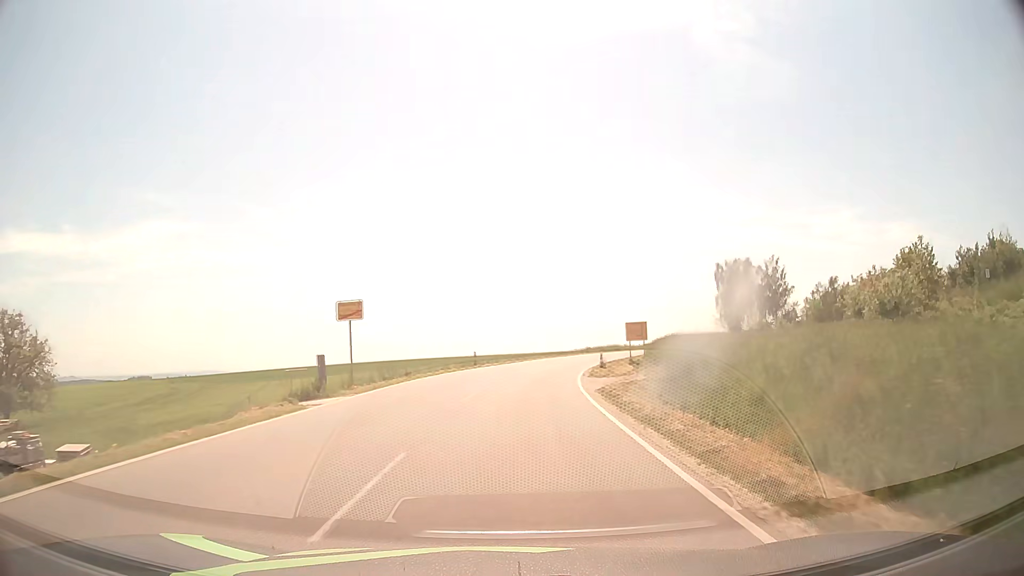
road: tertiary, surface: asphalt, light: Day
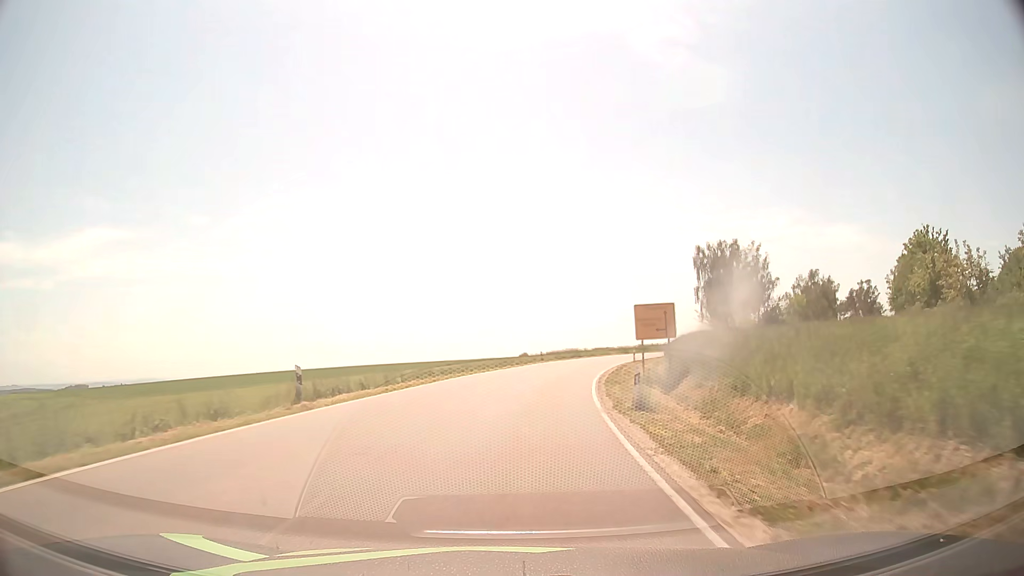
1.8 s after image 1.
(+1.3, +26.7) m; +6°
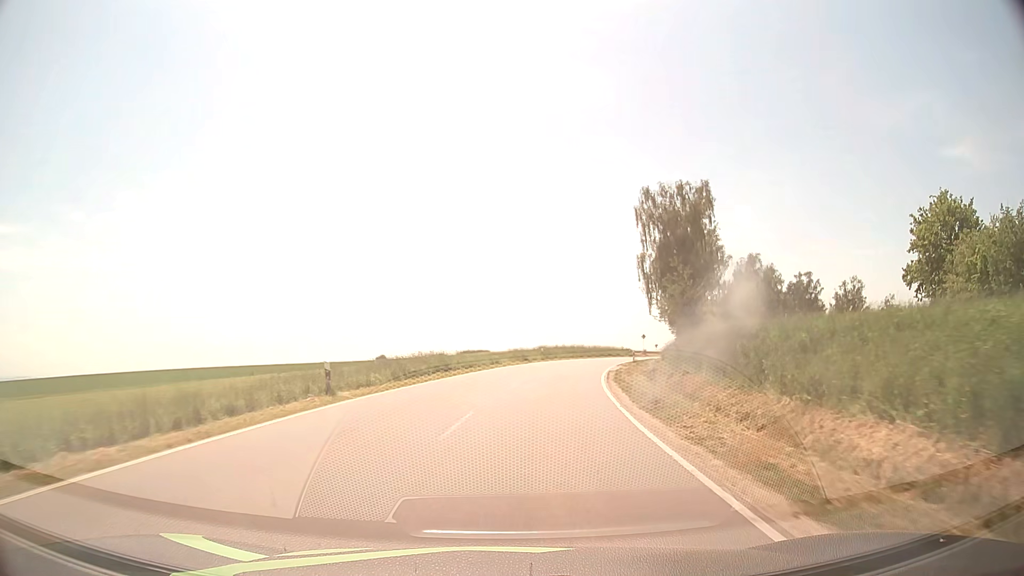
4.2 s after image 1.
(+3.6, +39.6) m; +11°
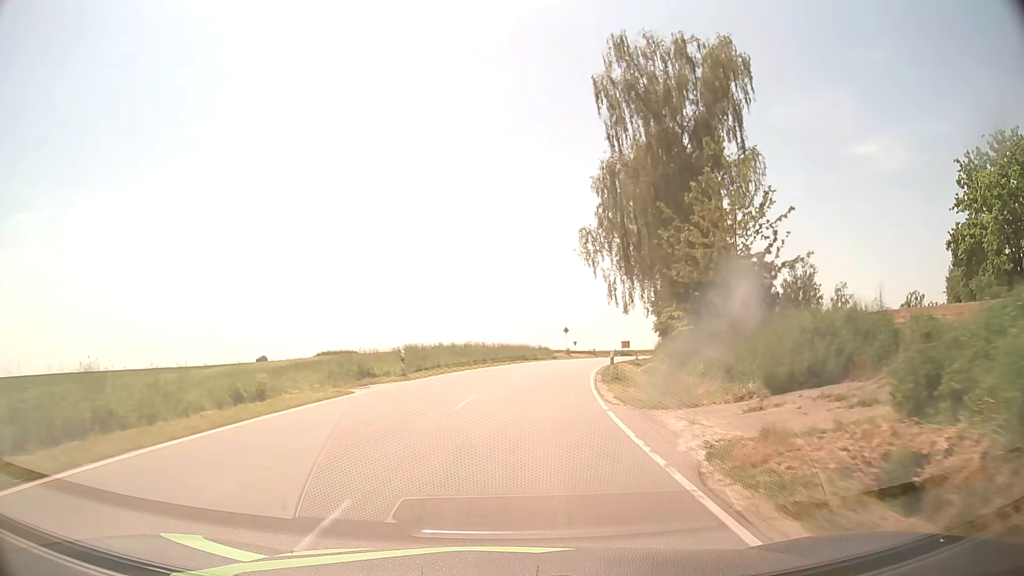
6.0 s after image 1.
(+2.7, +31.3) m; +9°
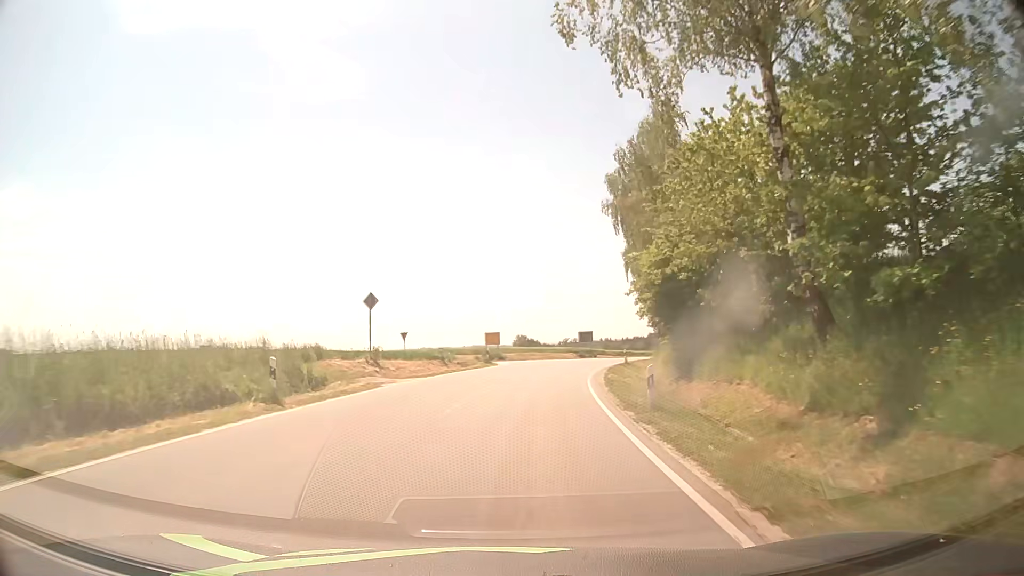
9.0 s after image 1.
(+5.6, +47.7) m; +14°
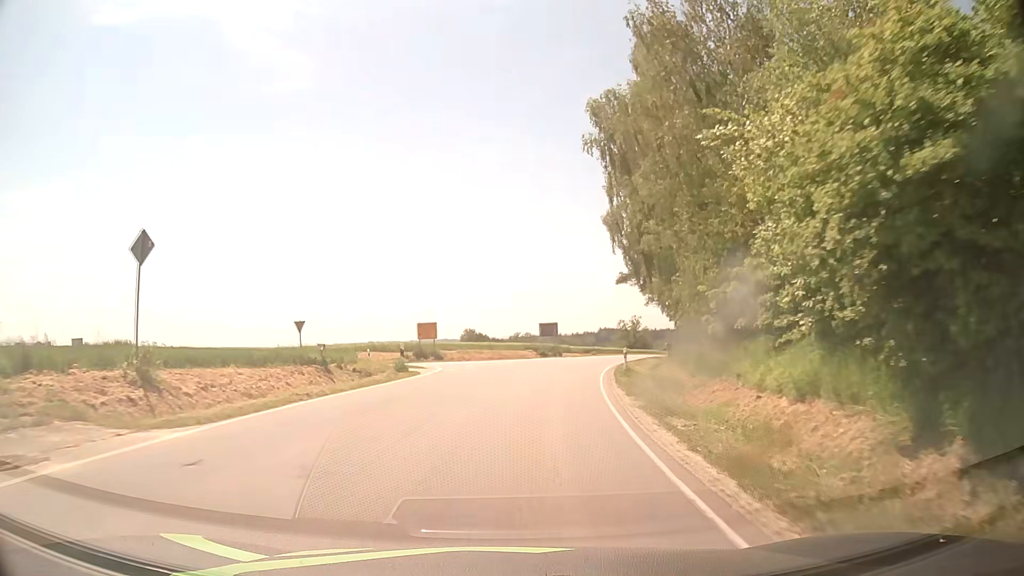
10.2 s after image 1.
(+0.6, +16.7) m; +4°
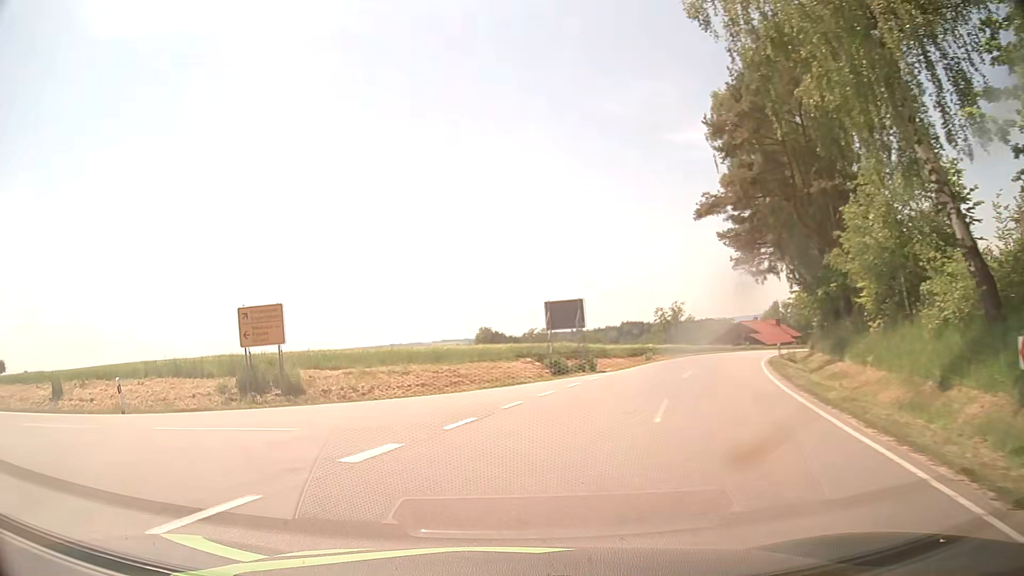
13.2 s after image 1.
(+2.3, +30.7) m; 0°
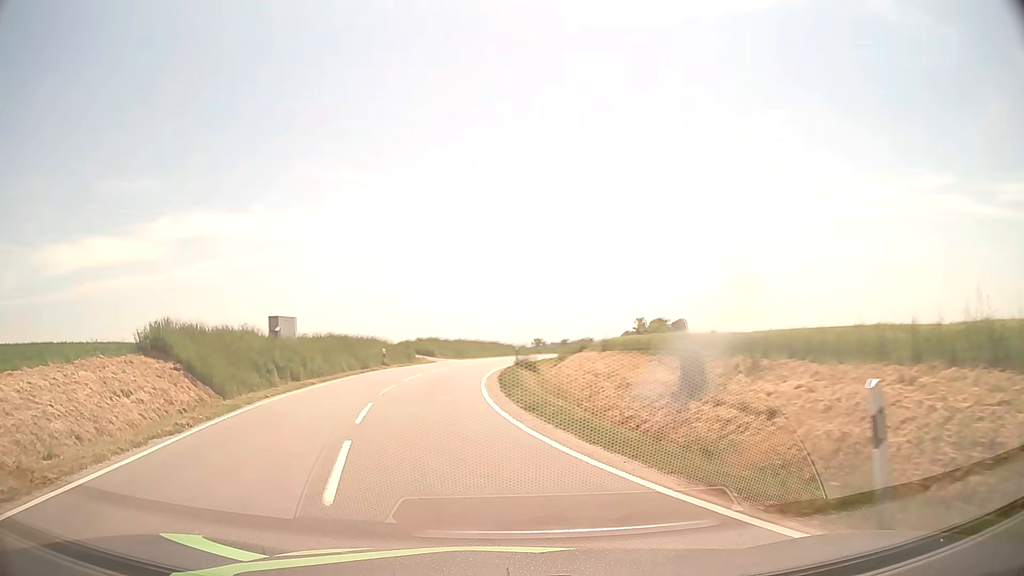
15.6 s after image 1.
(-8.0, +13.9) m; -61°
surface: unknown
(-1, +10) (-3, +20) (-3, +30) (-2, +40) (-1, +50) (+1, +59) (+3, +69) (+5, +79) (+7, +89) (+9, +99) m
